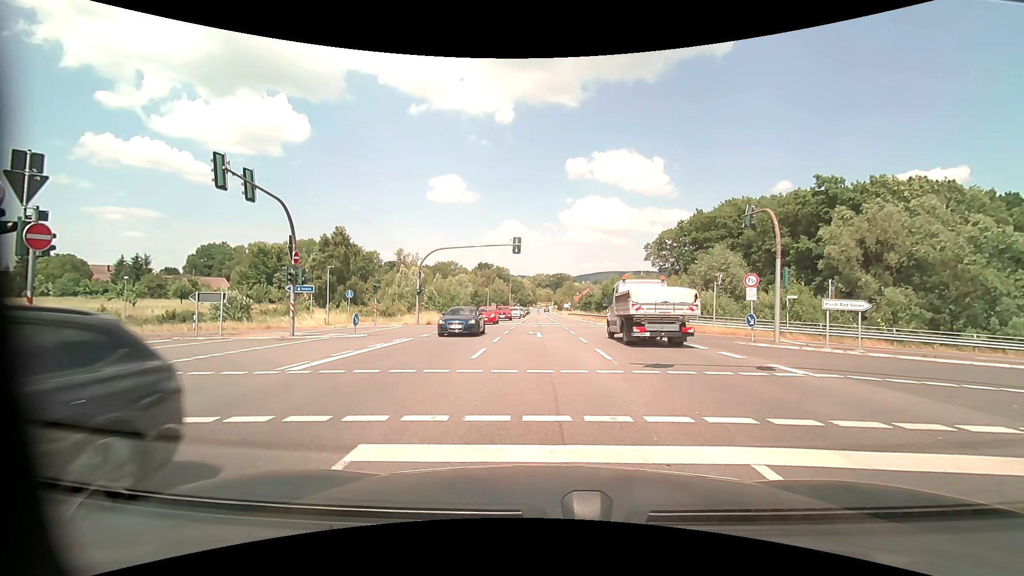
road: secondary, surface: asphalt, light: Day
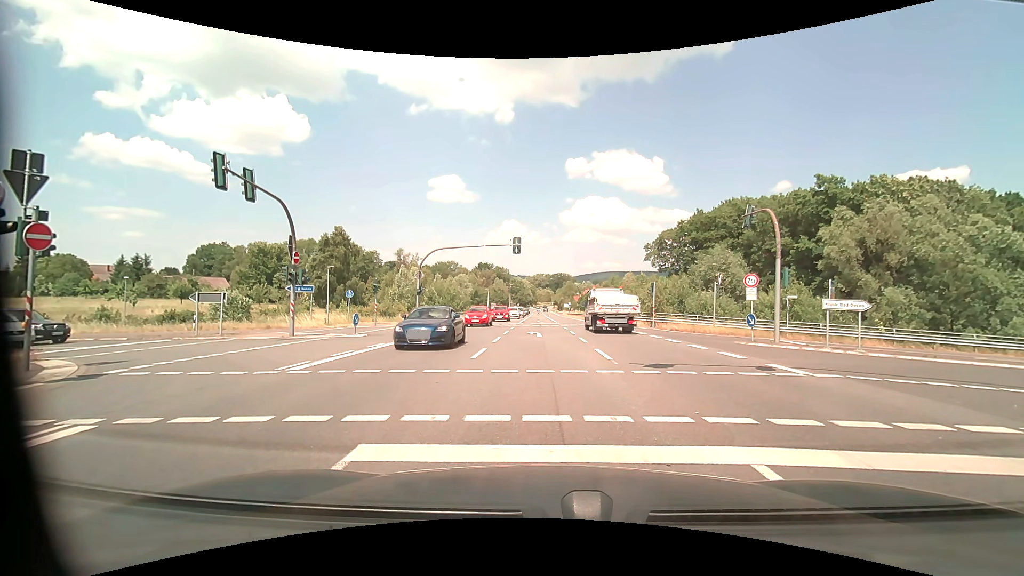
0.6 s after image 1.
(0.0, 0.0) m; 0°
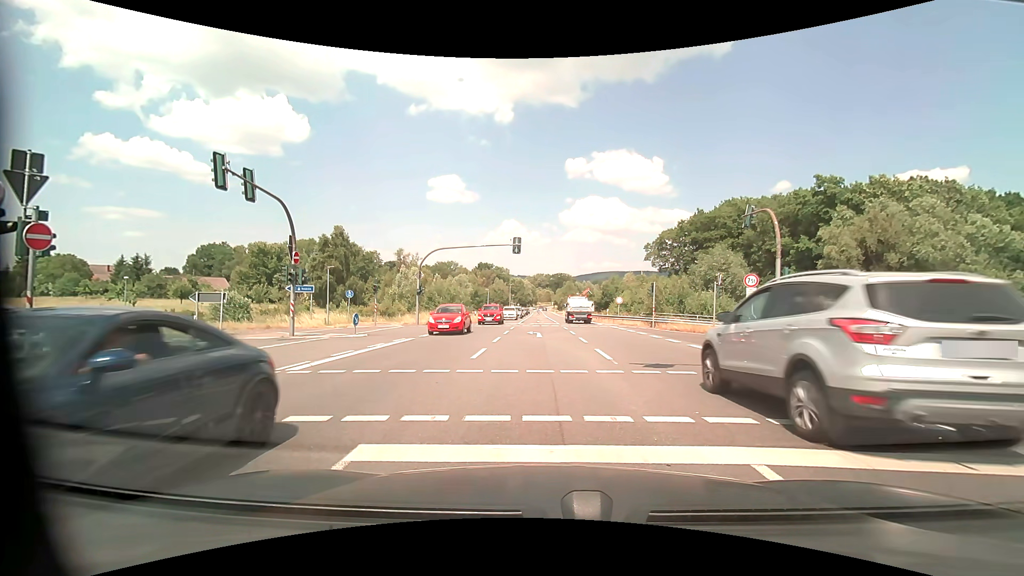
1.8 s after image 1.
(0.0, 0.0) m; 0°
(0, +10) (0, +20) (-5, +29) (-14, +32) (-24, +32) (-34, +32) (-44, +31) (-54, +30) (-64, +29) (-74, +28) m
